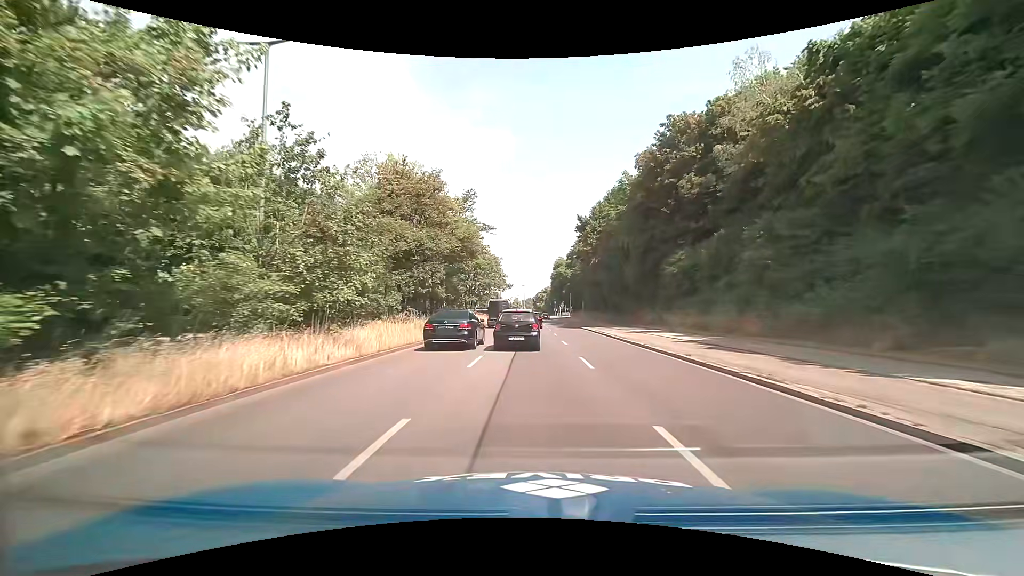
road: primary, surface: asphalt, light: Day
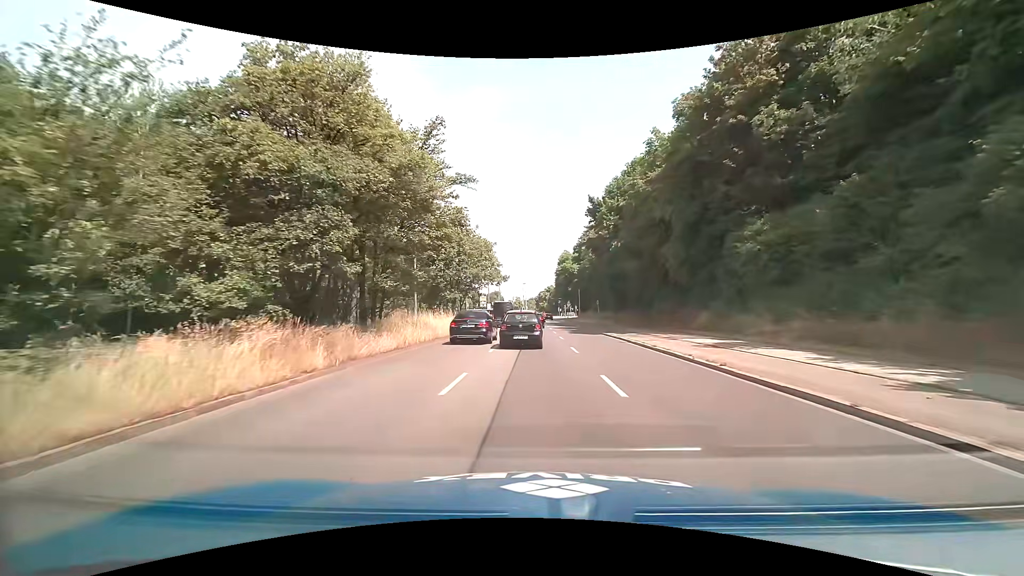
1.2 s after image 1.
(-0.1, +13.0) m; 0°
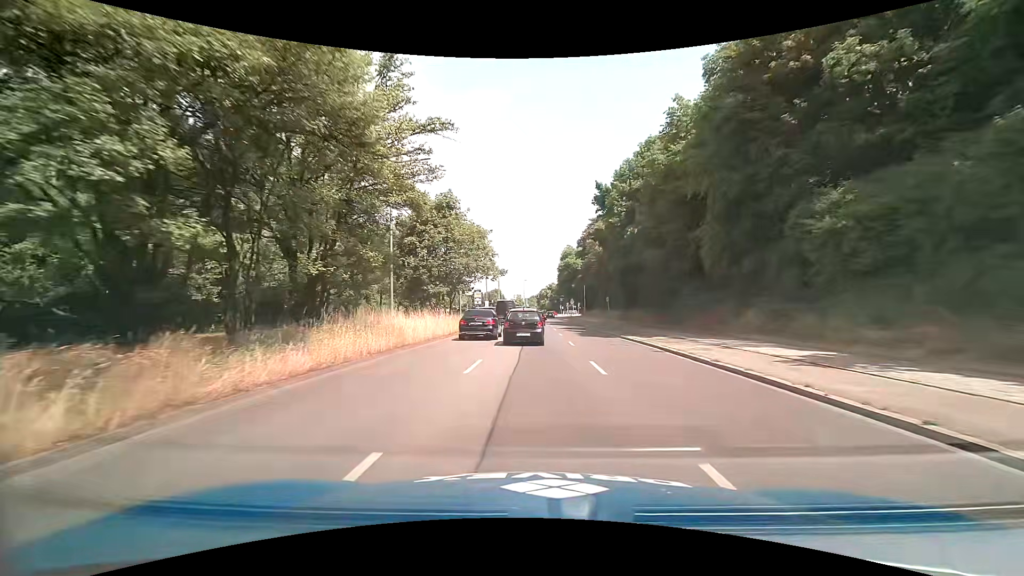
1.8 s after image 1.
(0.0, +6.4) m; 0°
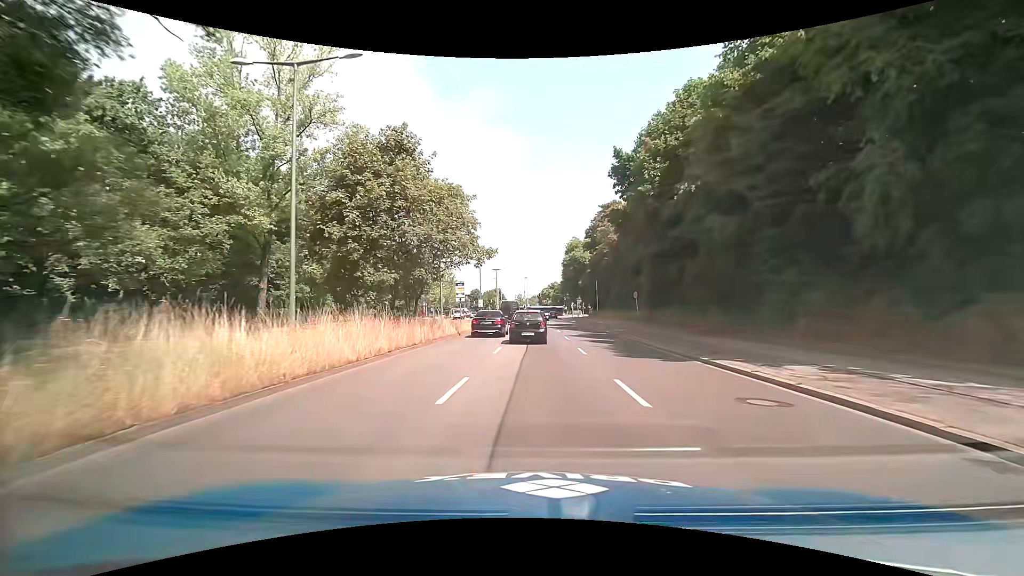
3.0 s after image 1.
(0.0, +12.5) m; 0°
